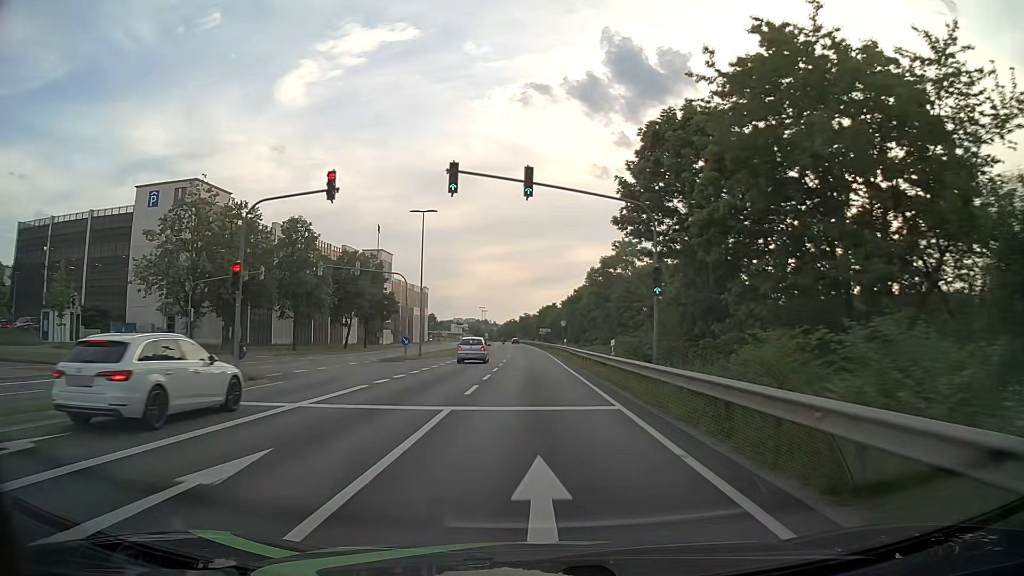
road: primary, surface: asphalt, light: Day
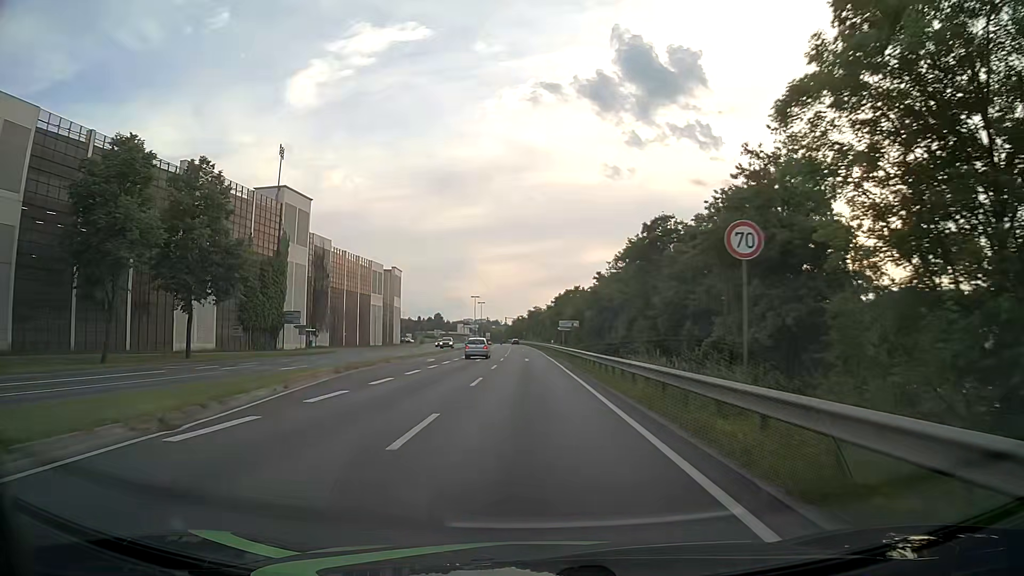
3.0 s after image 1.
(-0.4, +53.9) m; -1°
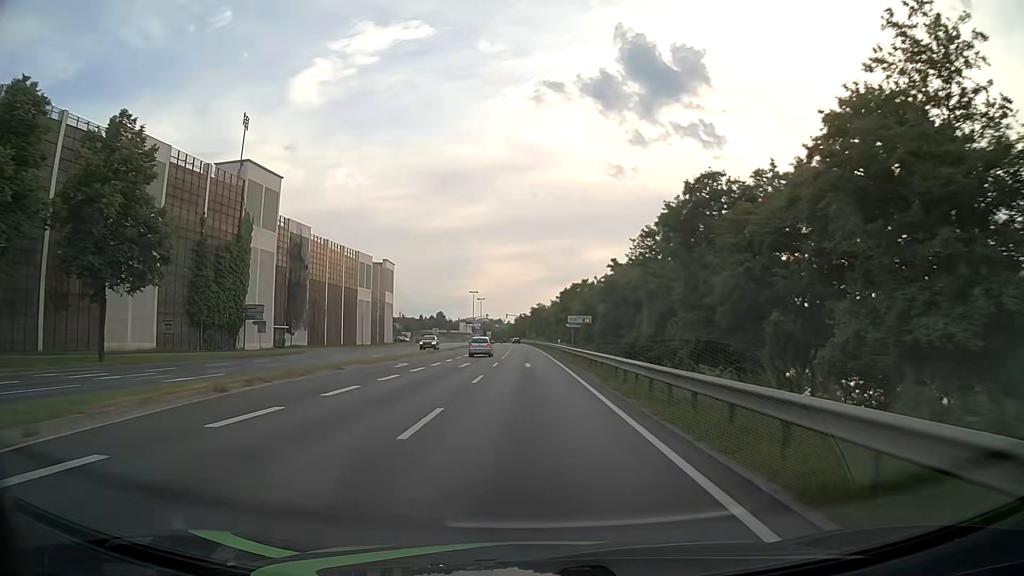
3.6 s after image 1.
(0.0, +10.8) m; 0°
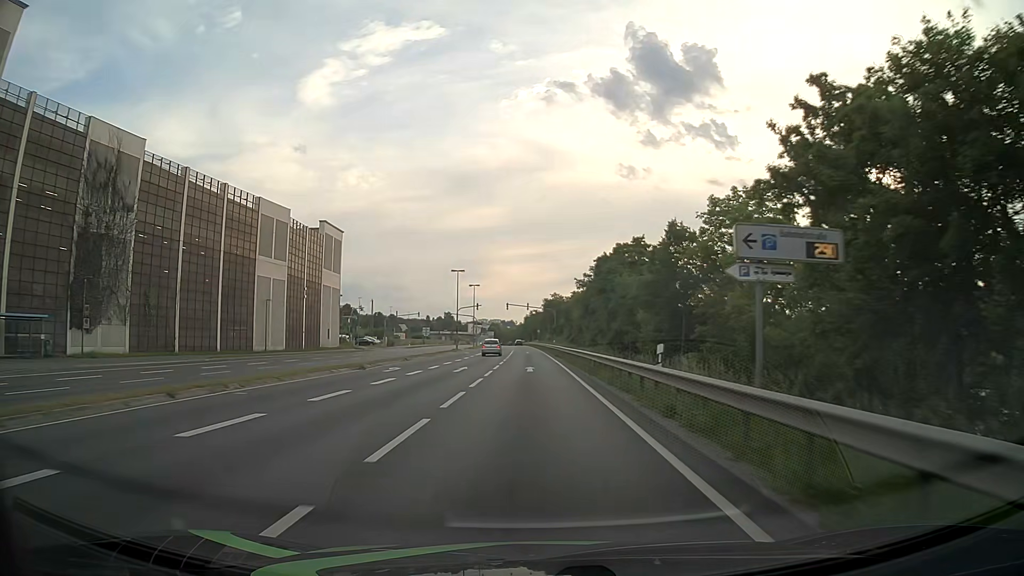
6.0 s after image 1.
(-0.5, +43.0) m; -1°
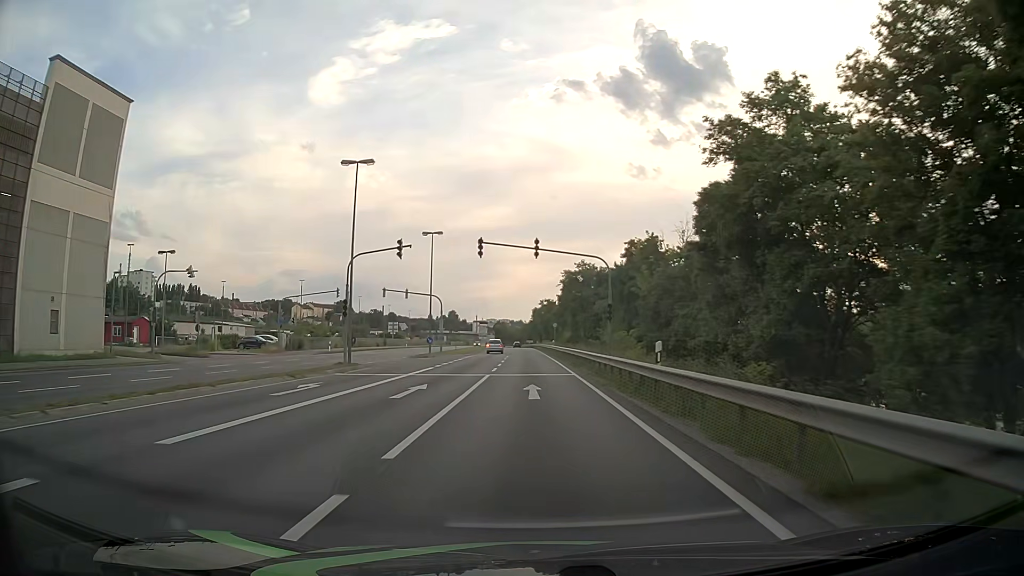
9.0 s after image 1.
(-0.5, +53.8) m; -1°
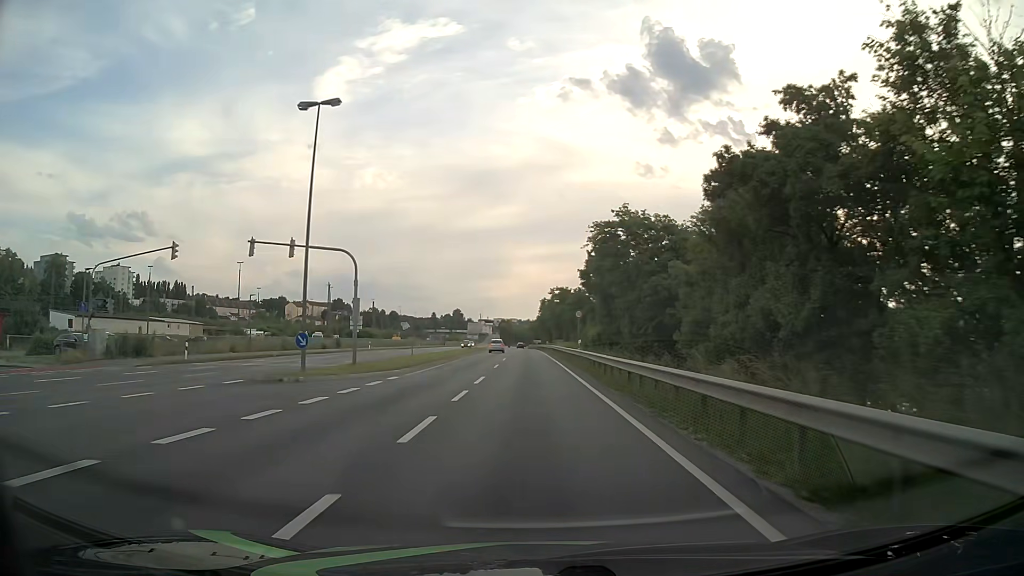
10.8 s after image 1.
(-0.1, +32.2) m; -1°
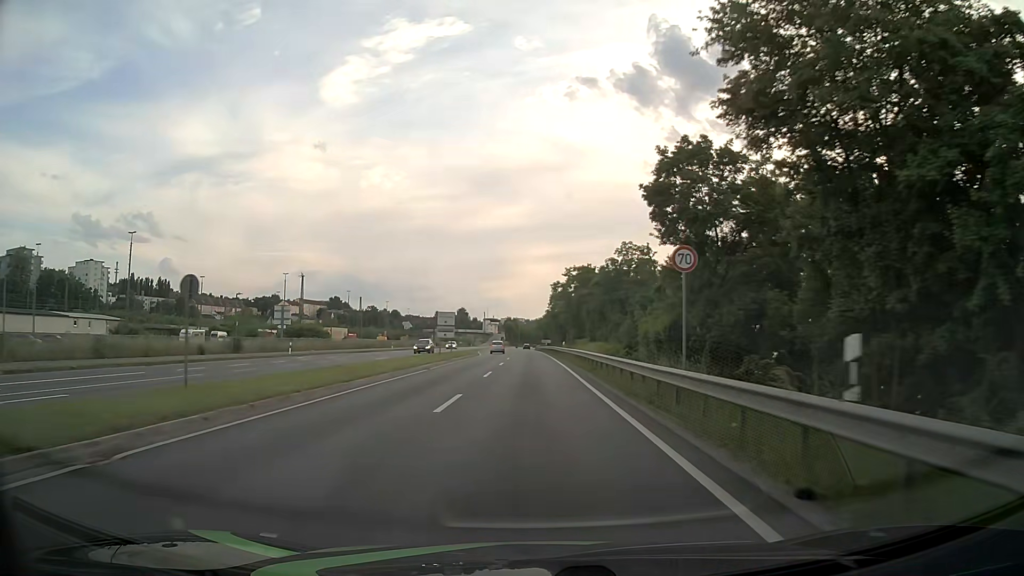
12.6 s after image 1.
(0.0, +32.2) m; 0°
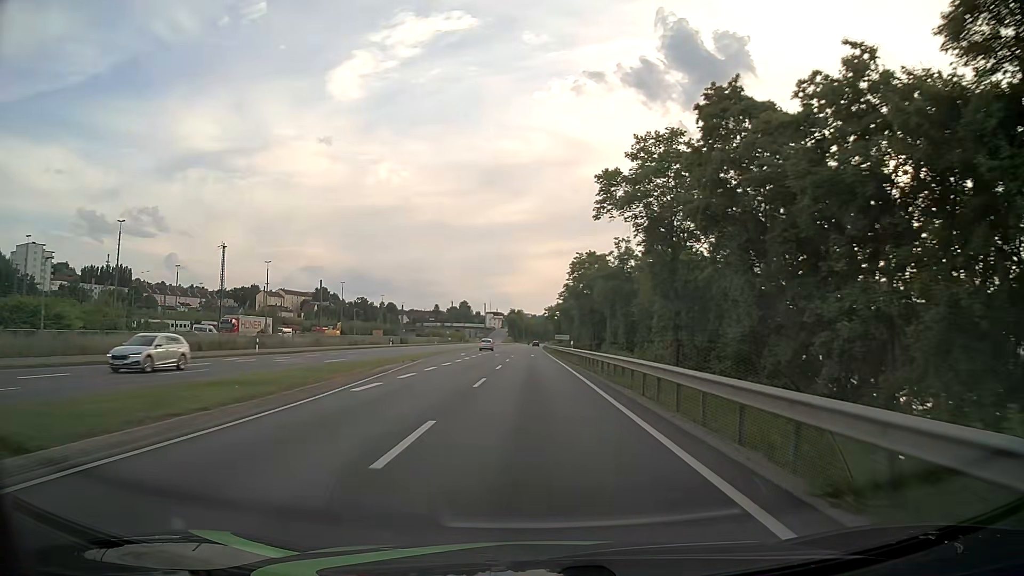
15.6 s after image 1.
(-0.6, +53.7) m; -1°
(0, +10) (0, +20) (0, +30) (0, +40) (0, +50) (0, +60) (0, +70) (0, +80) (0, +90) (0, +100) m
